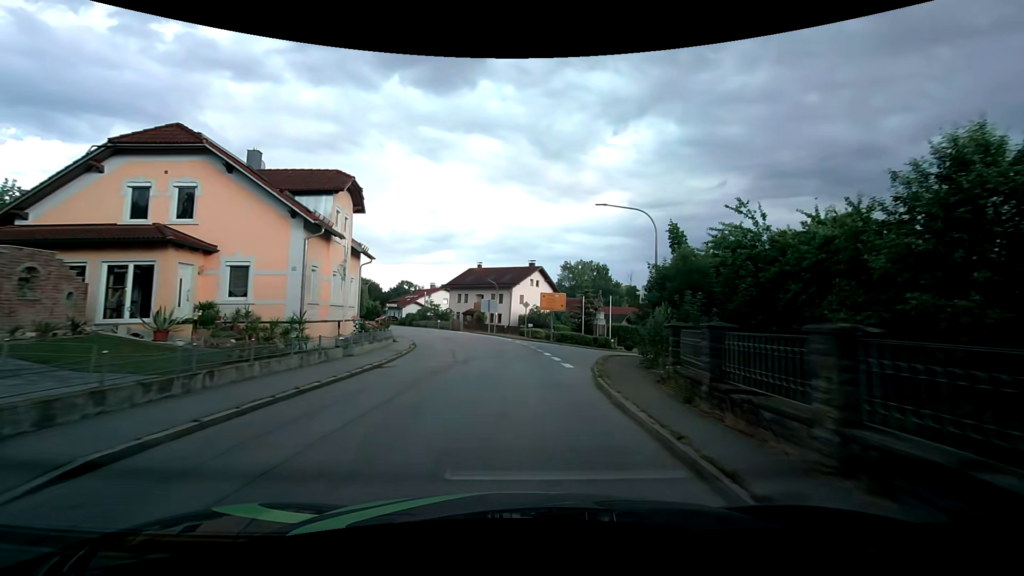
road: secondary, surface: asphalt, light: Day
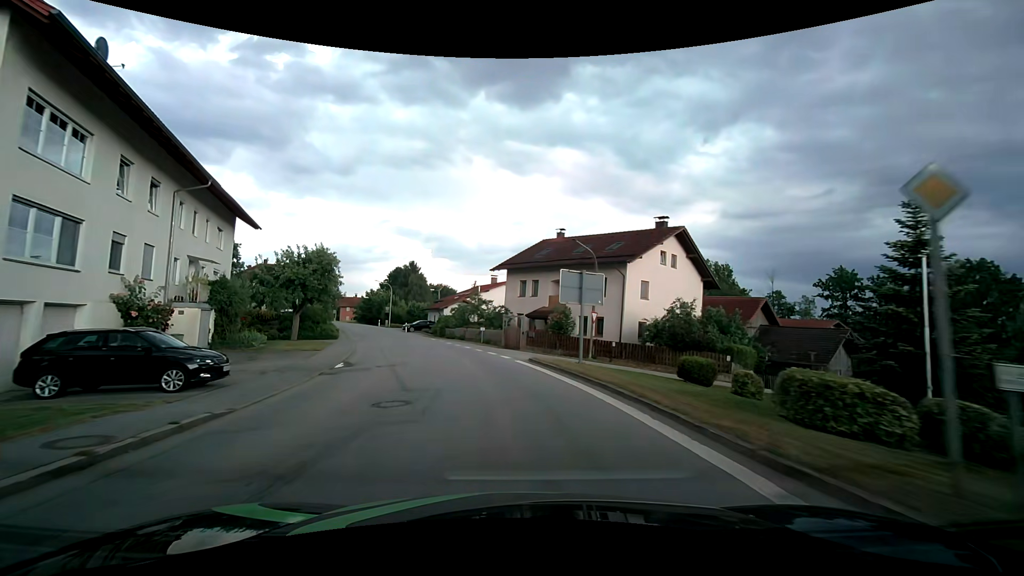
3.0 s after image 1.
(-1.5, +34.0) m; -8°
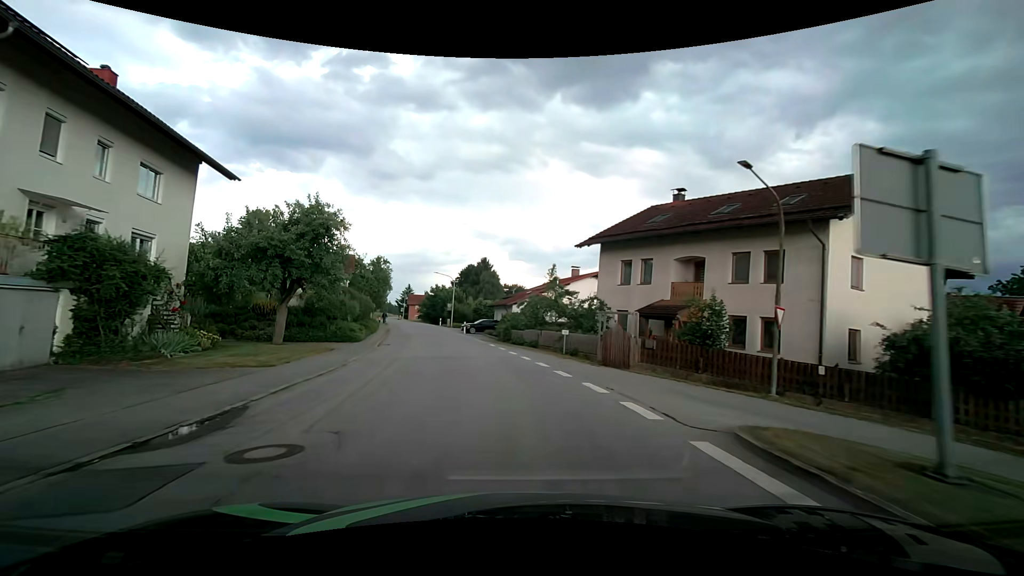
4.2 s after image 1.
(-1.1, +13.4) m; -9°
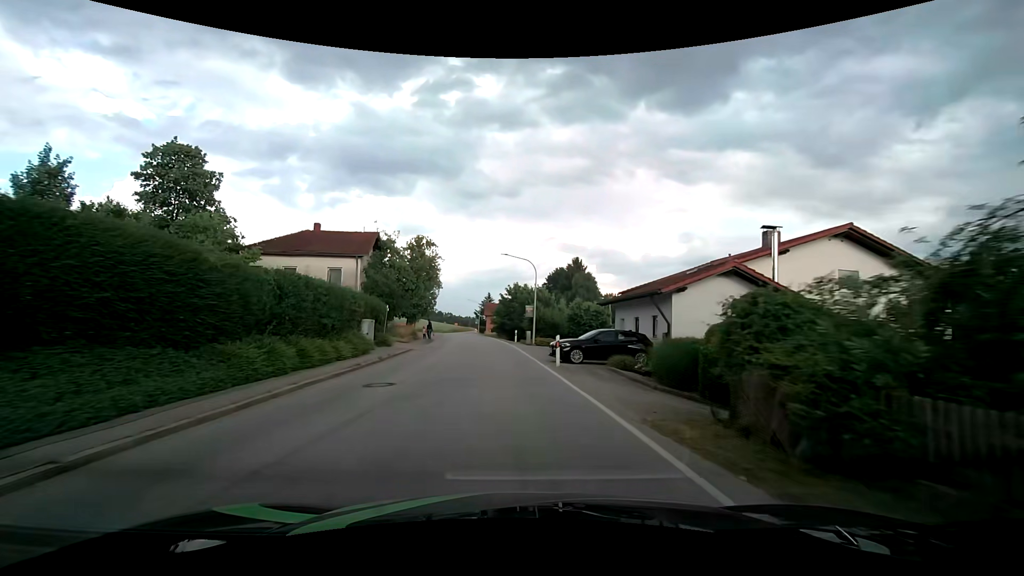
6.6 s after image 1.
(-2.8, +27.7) m; -10°
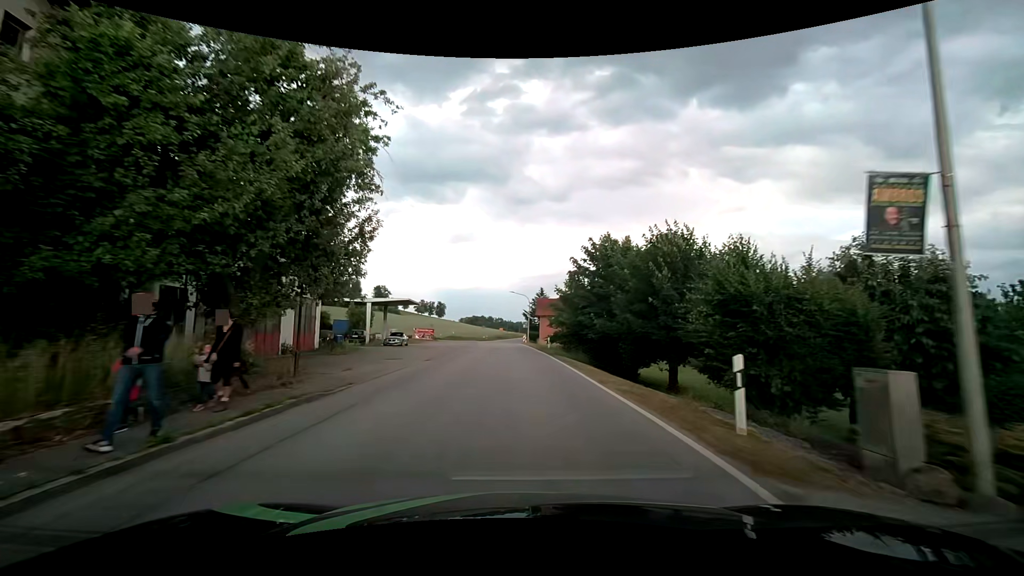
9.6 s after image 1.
(-2.3, +35.5) m; -6°
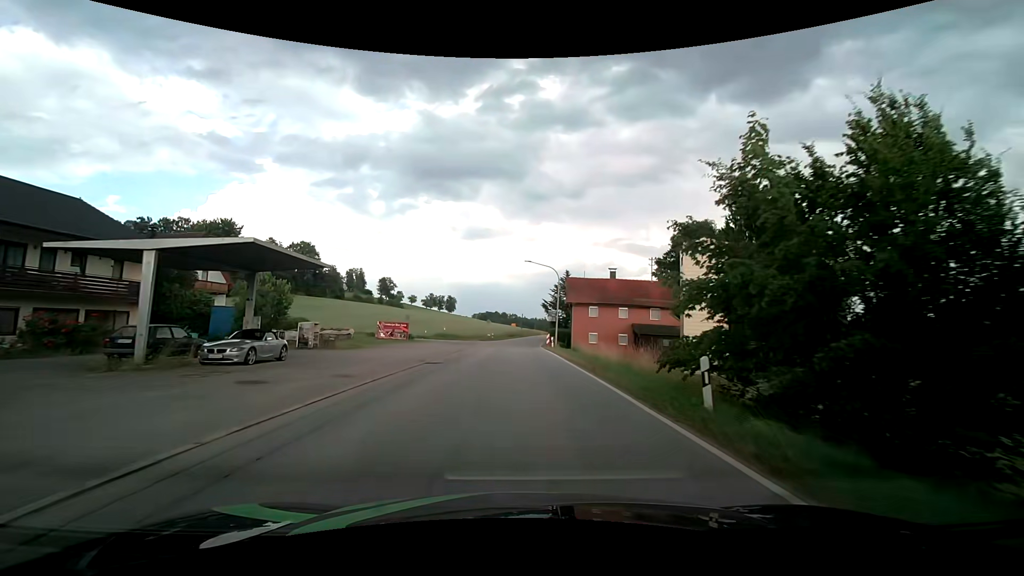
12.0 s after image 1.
(-0.5, +28.6) m; -2°
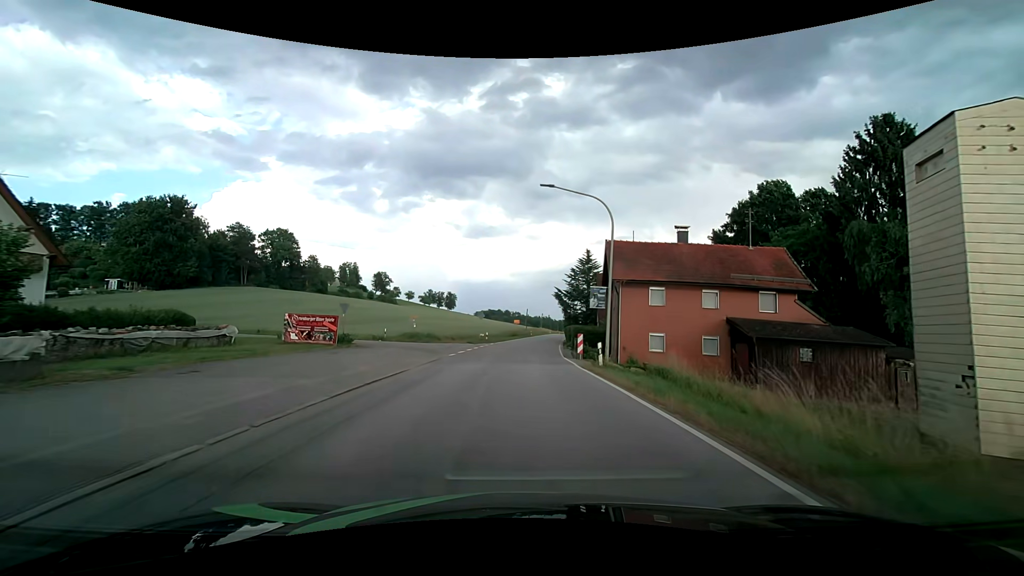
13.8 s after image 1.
(-0.1, +21.7) m; 0°
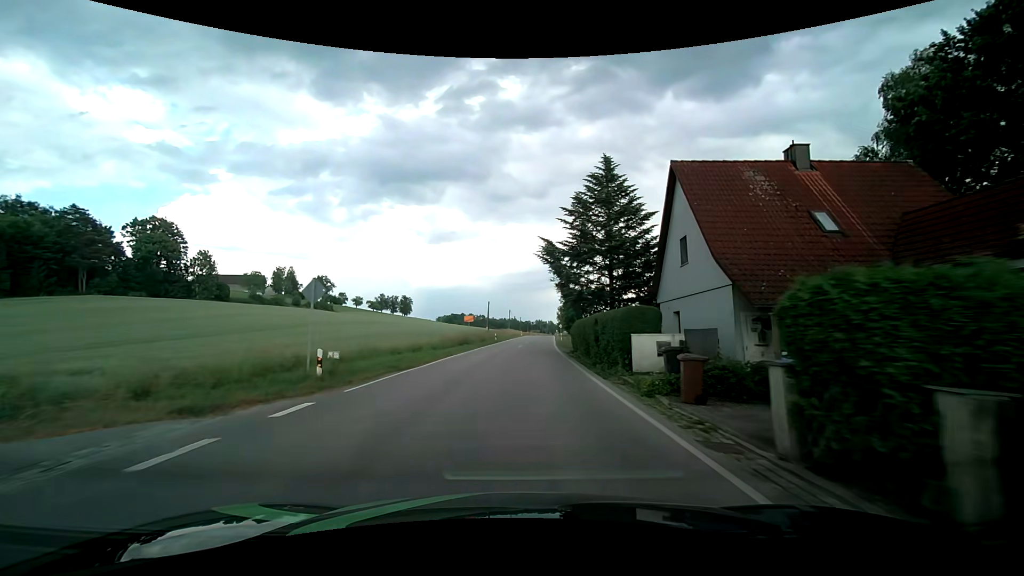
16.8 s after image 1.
(+1.0, +36.5) m; +4°
(0, +10) (+1, +20) (+1, +30) (+2, +40) (+2, +50) (+3, +60) (+4, +70) (+4, +80) (+5, +90) (+6, +100) m
